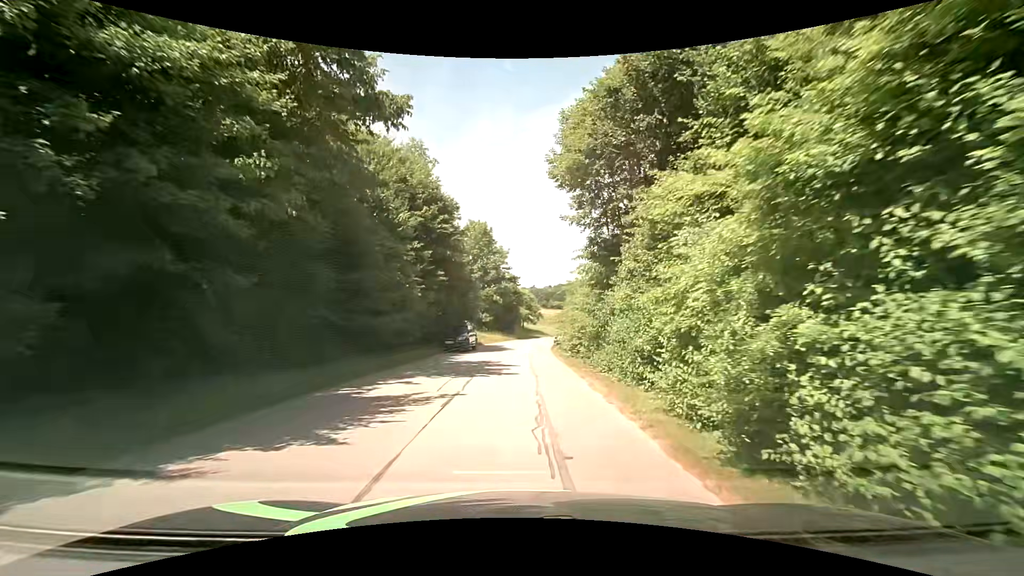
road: residential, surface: asphalt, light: Day
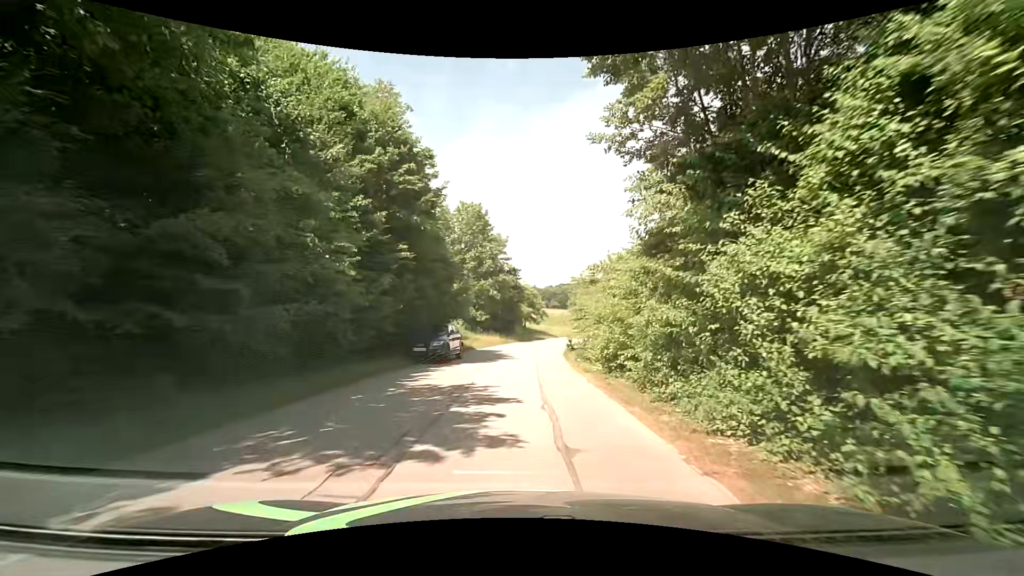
(-0.1, +8.9) m; 0°
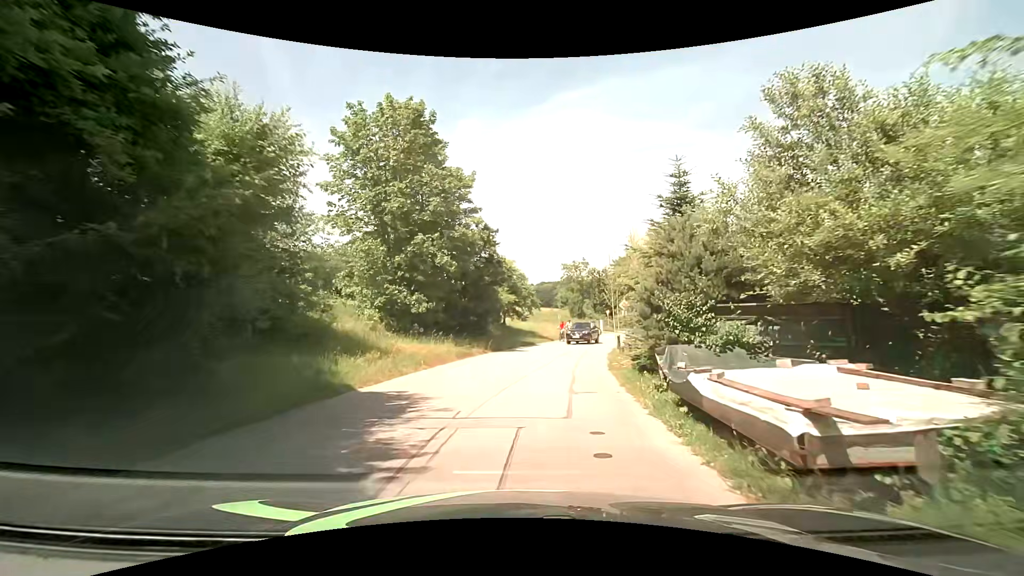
(0.0, +22.4) m; +1°
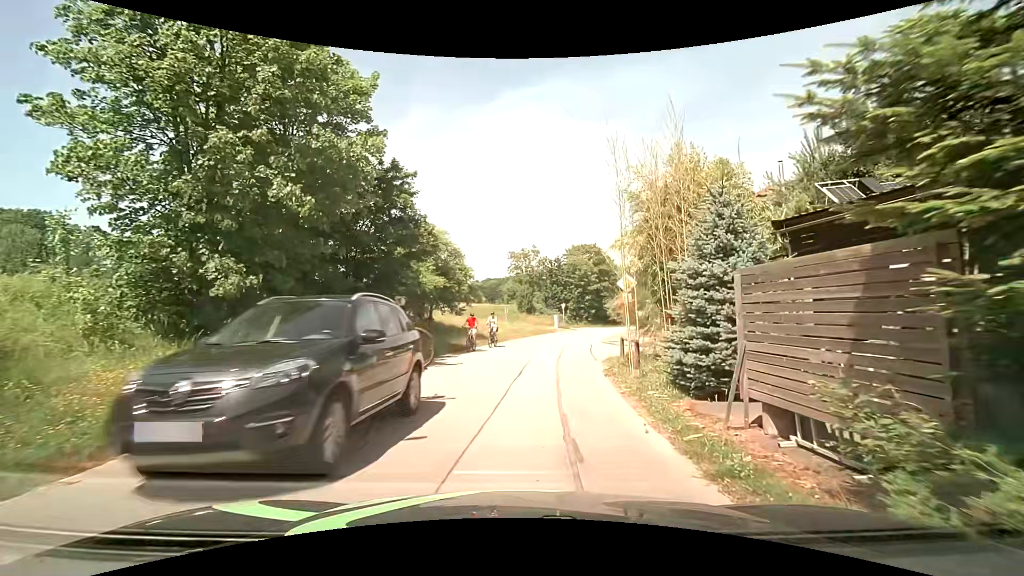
(+0.7, +11.5) m; +6°
(0, +10) (+1, +20) (+3, +30) (+5, +40) (+8, +49) (+11, +59) (+15, +68) (+20, +77) (+25, +85) (+31, +93) m
